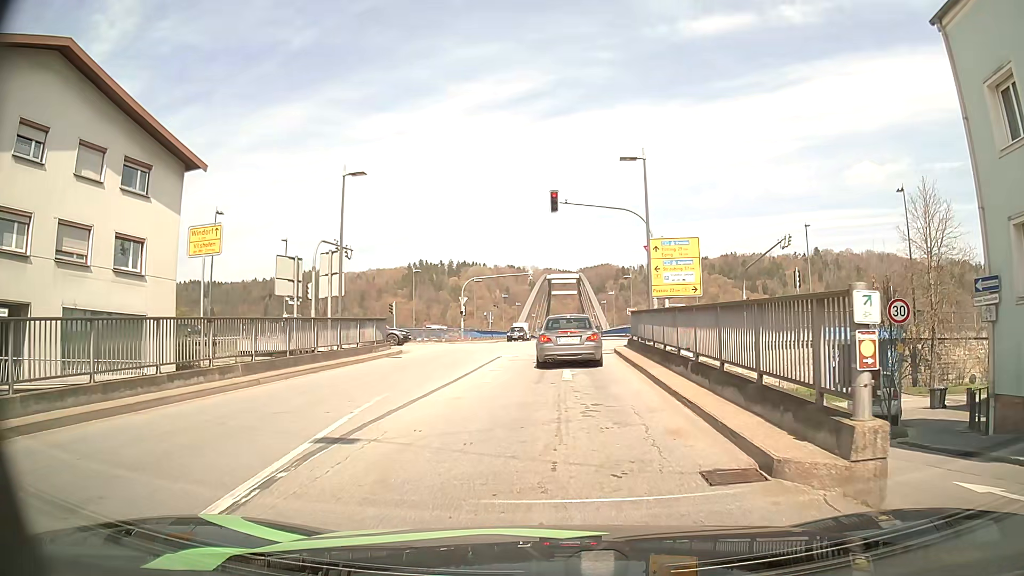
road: tertiary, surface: asphalt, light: Day
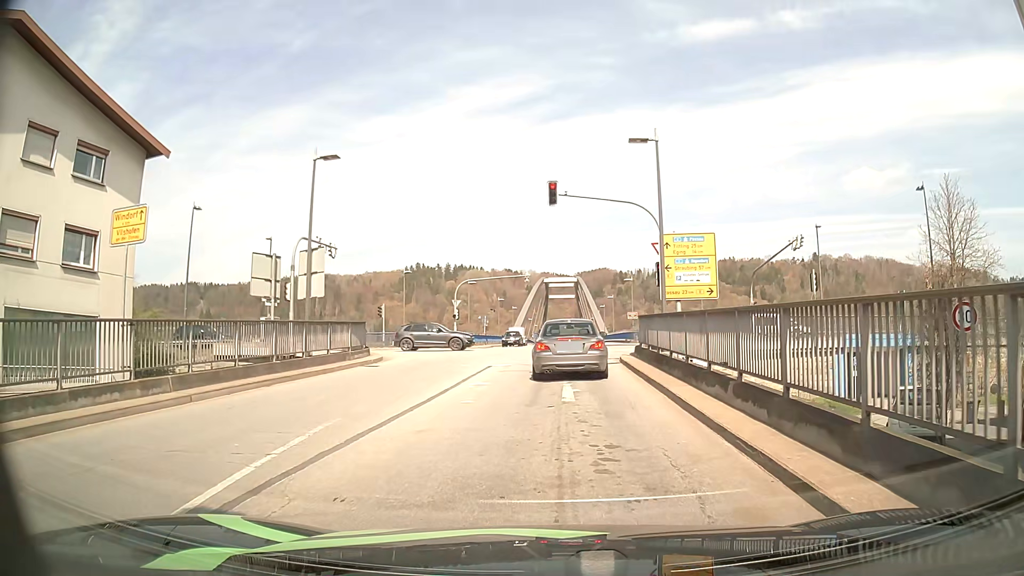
(0.0, +2.9) m; 0°
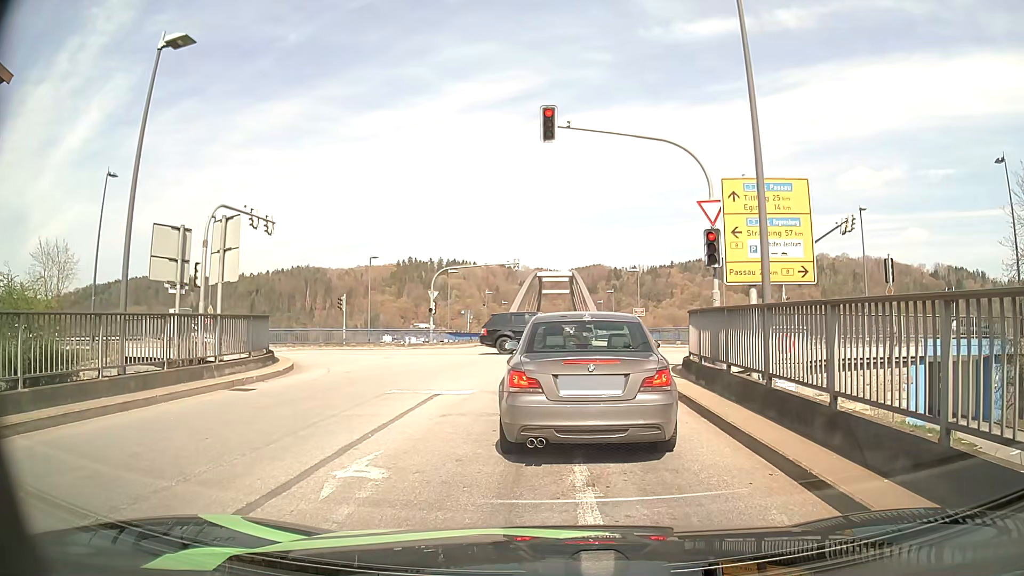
(0.0, +9.0) m; 0°
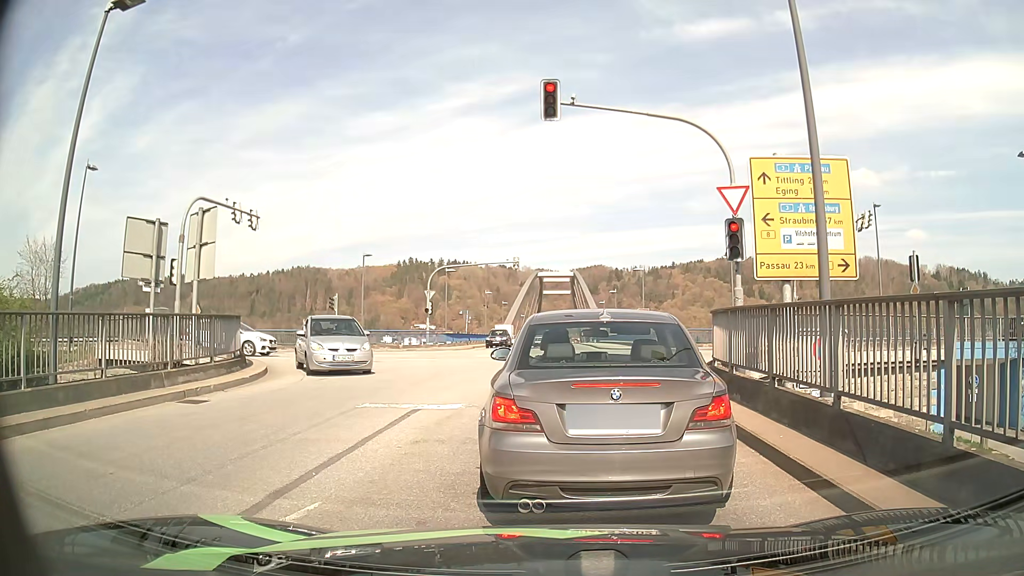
(0.0, +2.0) m; 0°
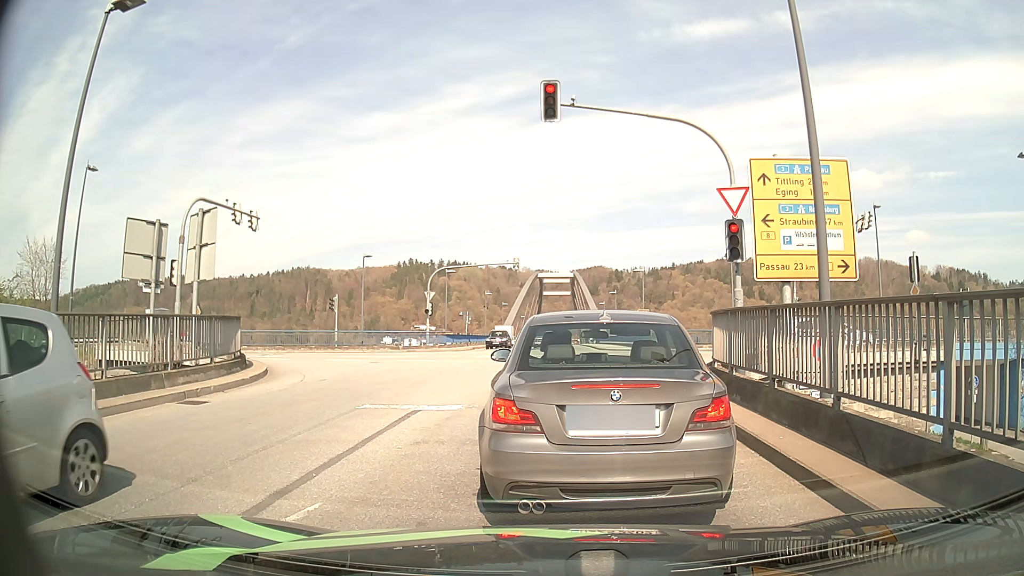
(0.0, +0.1) m; 0°
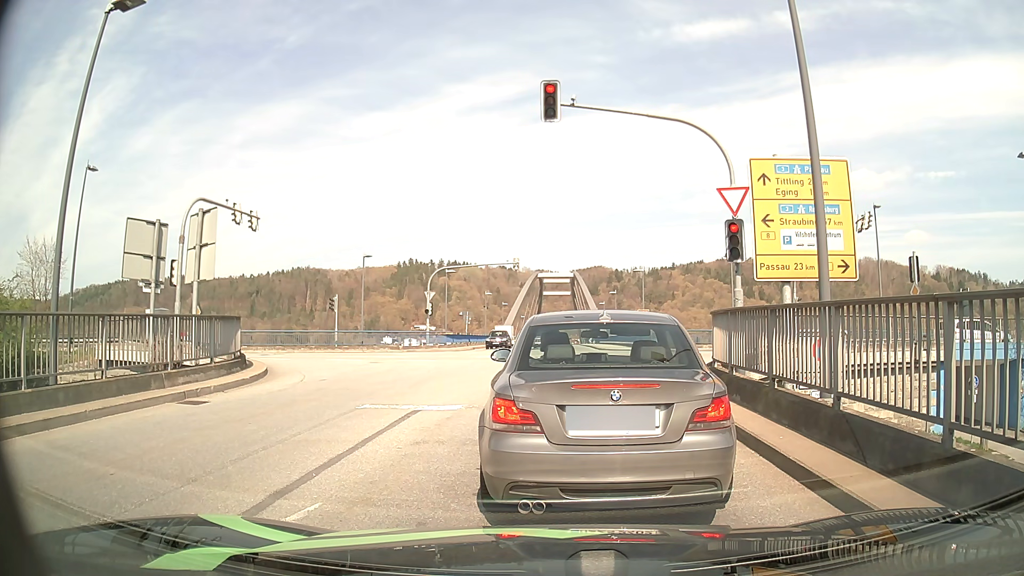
(0.0, 0.0) m; 0°
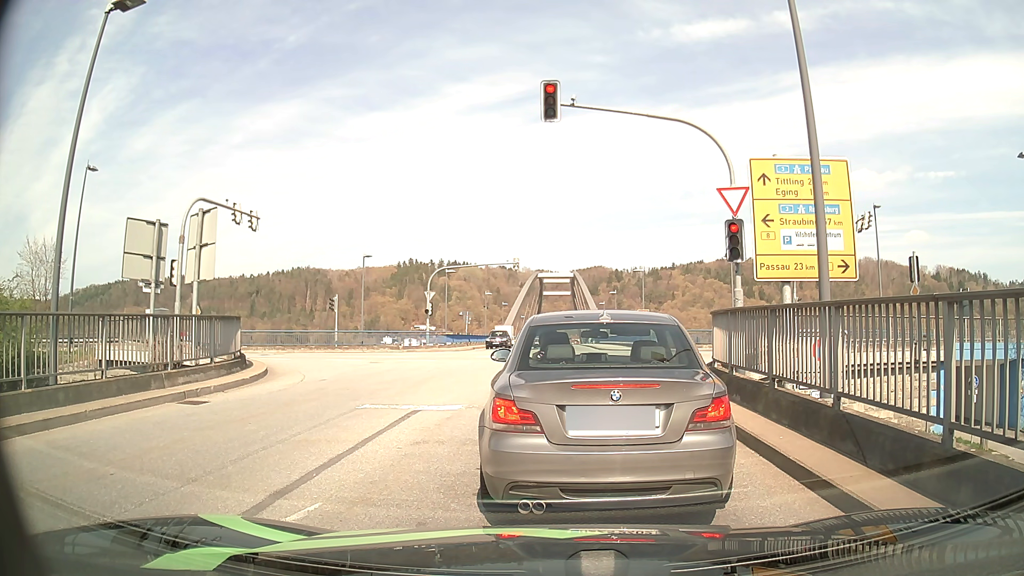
(0.0, 0.0) m; 0°
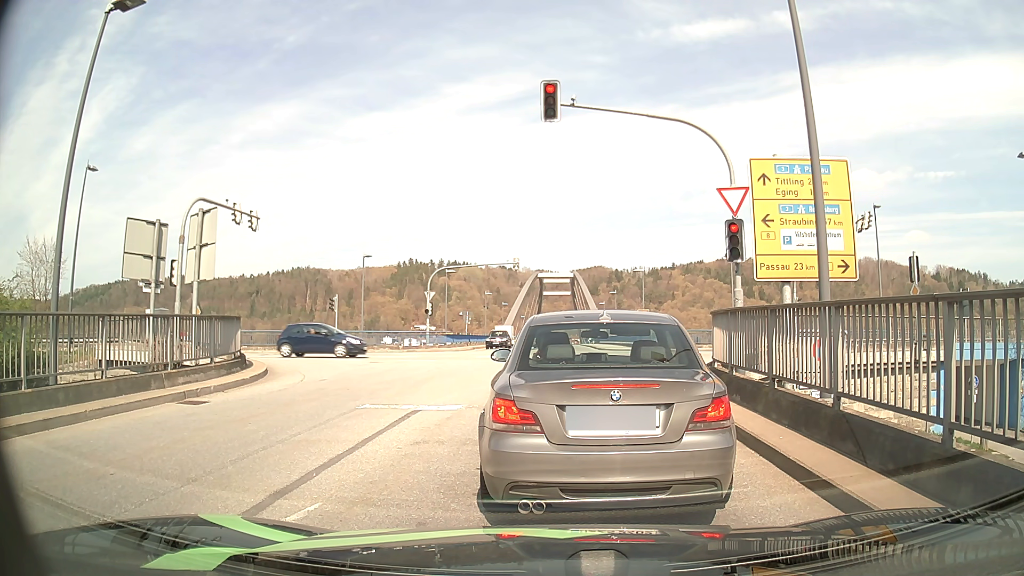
(0.0, 0.0) m; 0°
(0, +10) (+2, +20) (+8, +27) (+18, +29) (+28, +29) (+38, +28) (+48, +28) (+58, +27) (+68, +27) (+78, +26) m
